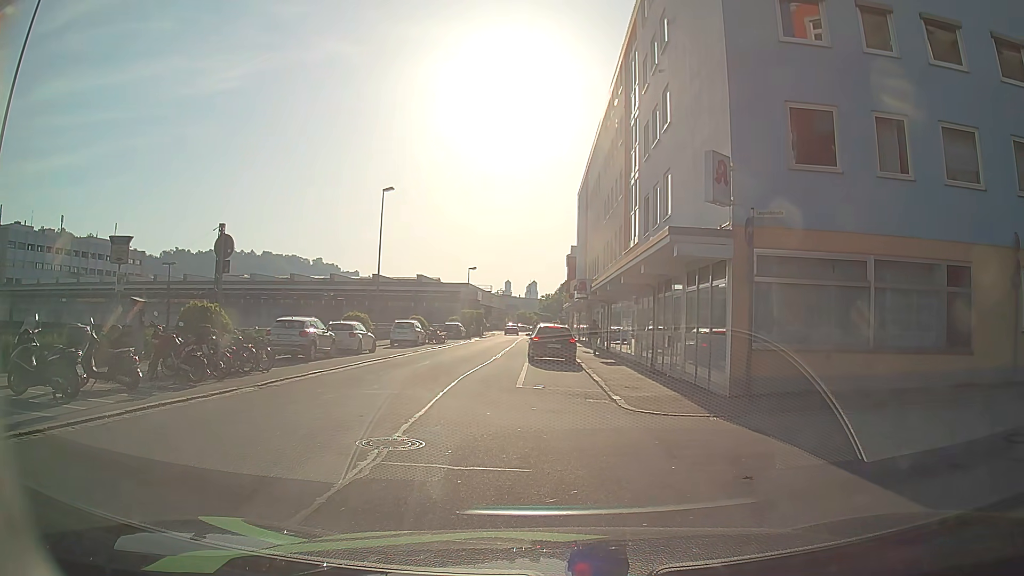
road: residential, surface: asphalt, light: Day
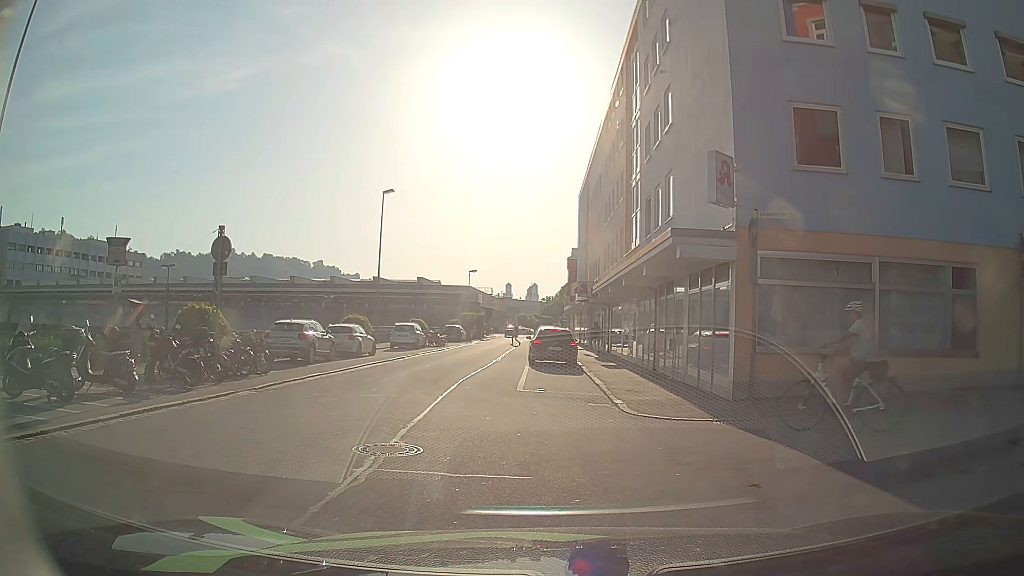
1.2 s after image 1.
(0.0, +0.2) m; 0°
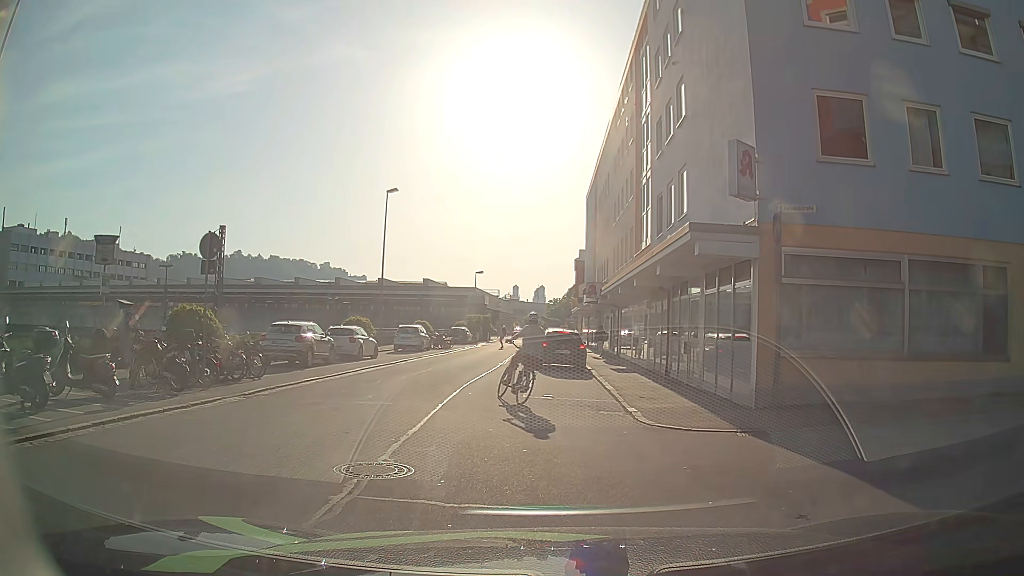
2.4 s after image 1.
(0.0, +1.0) m; -2°
